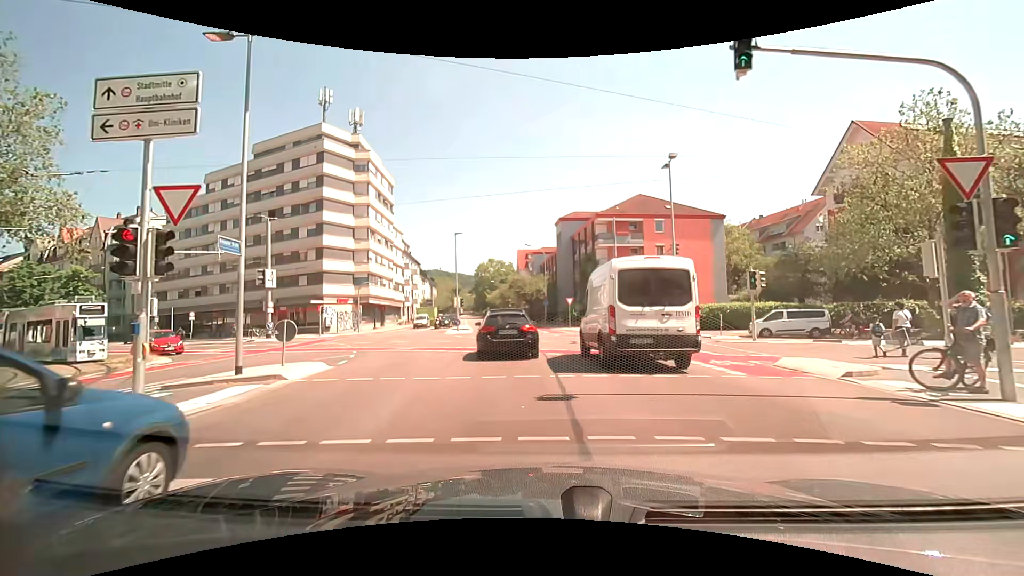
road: secondary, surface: asphalt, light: Day
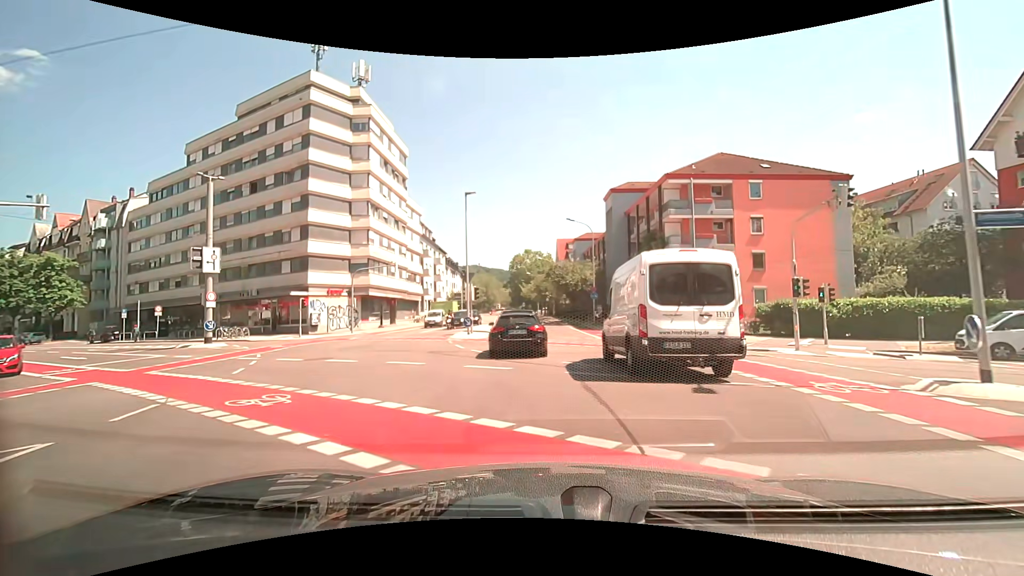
(-0.6, +13.8) m; -4°
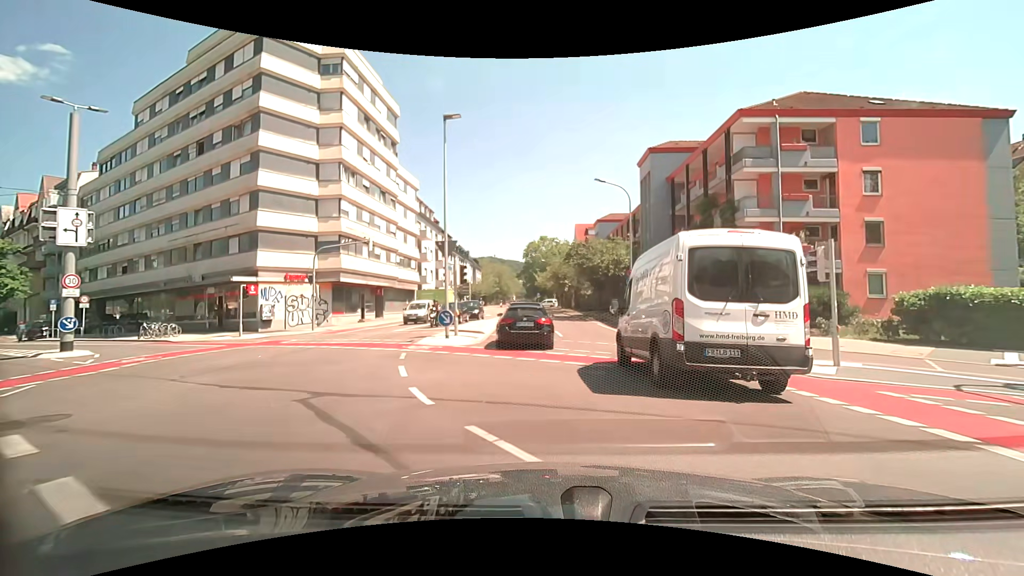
(-0.2, +10.7) m; -2°
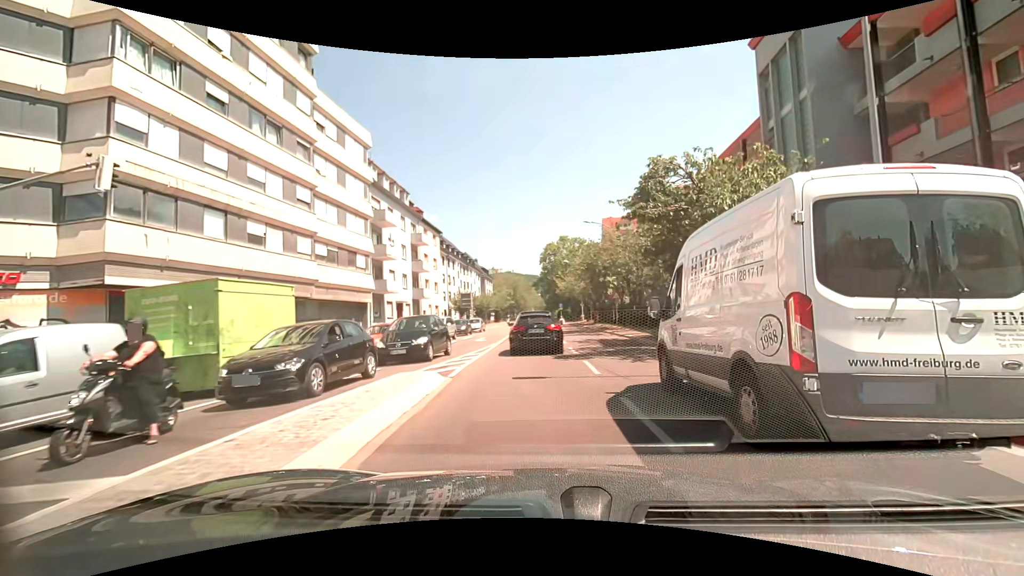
(-0.6, +22.1) m; -2°
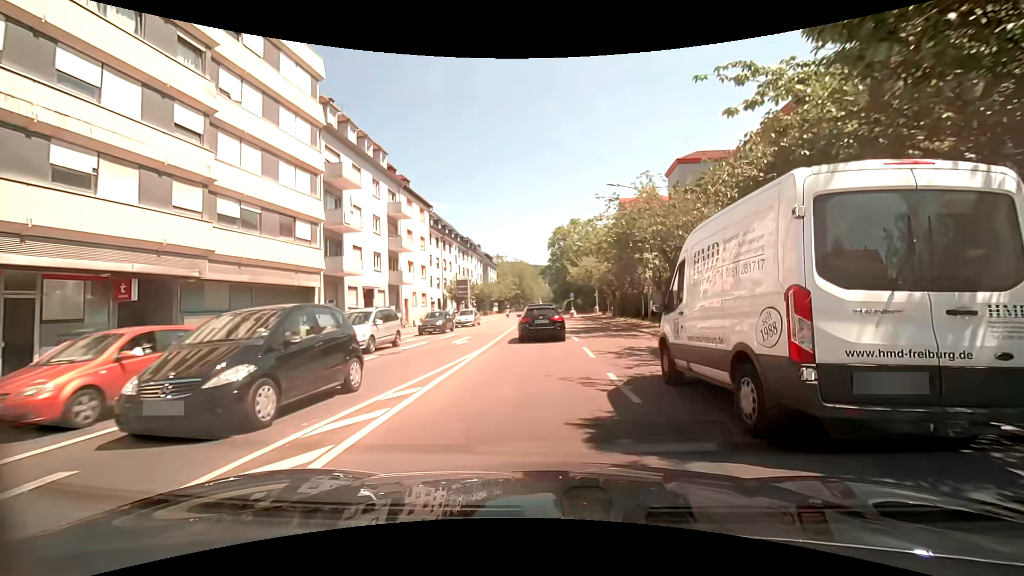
(-0.2, +9.9) m; -1°
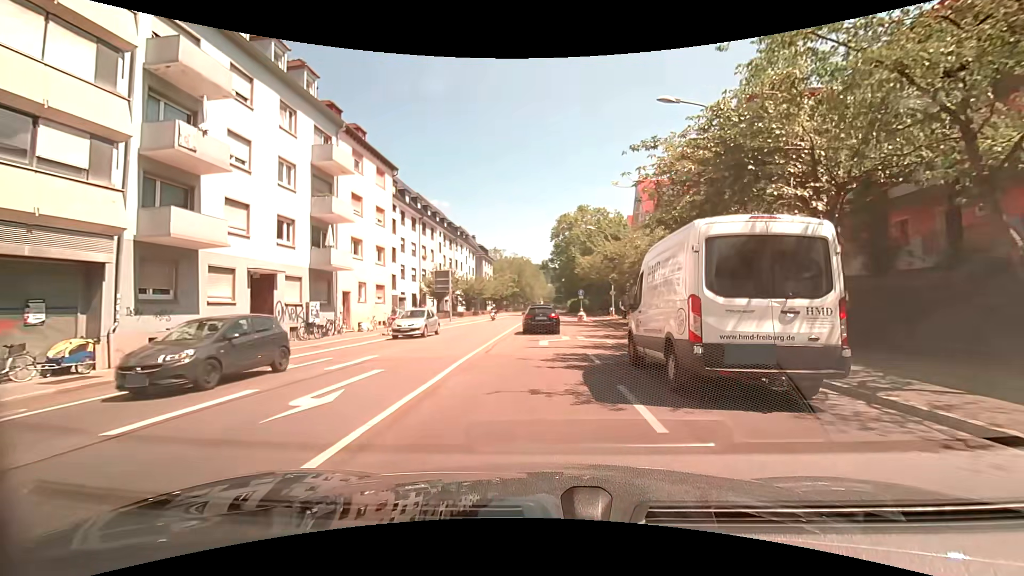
(-0.2, +13.5) m; -1°
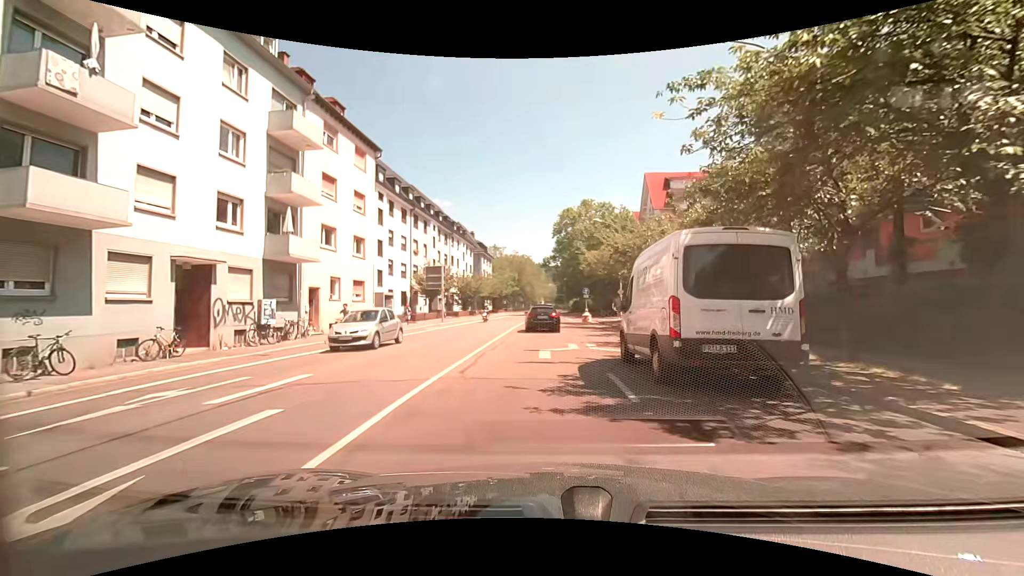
(0.0, +4.5) m; +1°
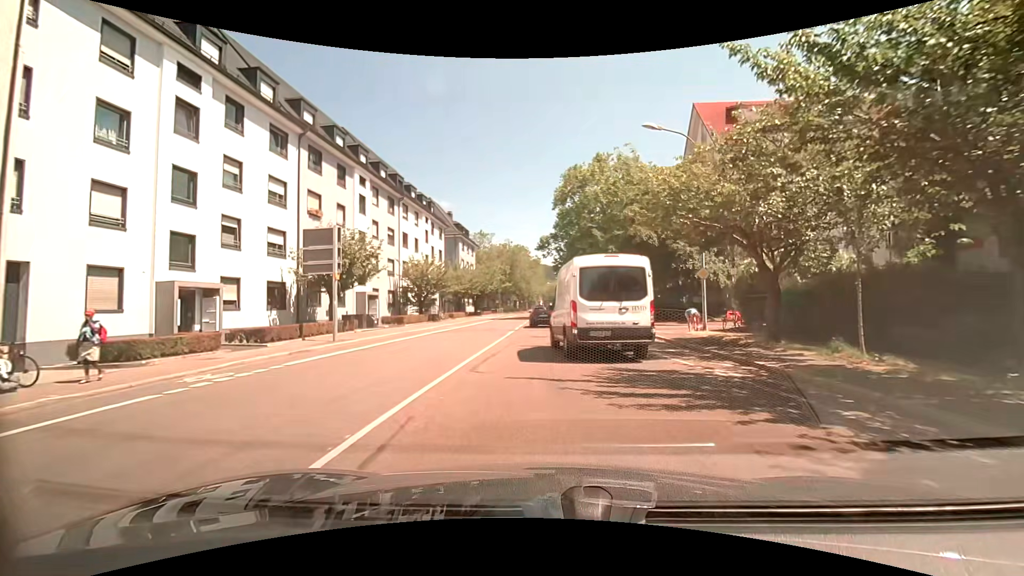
(-0.1, +23.7) m; 0°
(0, +10) (0, +20) (0, +30) (0, +40) (0, +50) (0, +60) (+1, +70) (+1, +80) (+1, +90) (+2, +100) m
